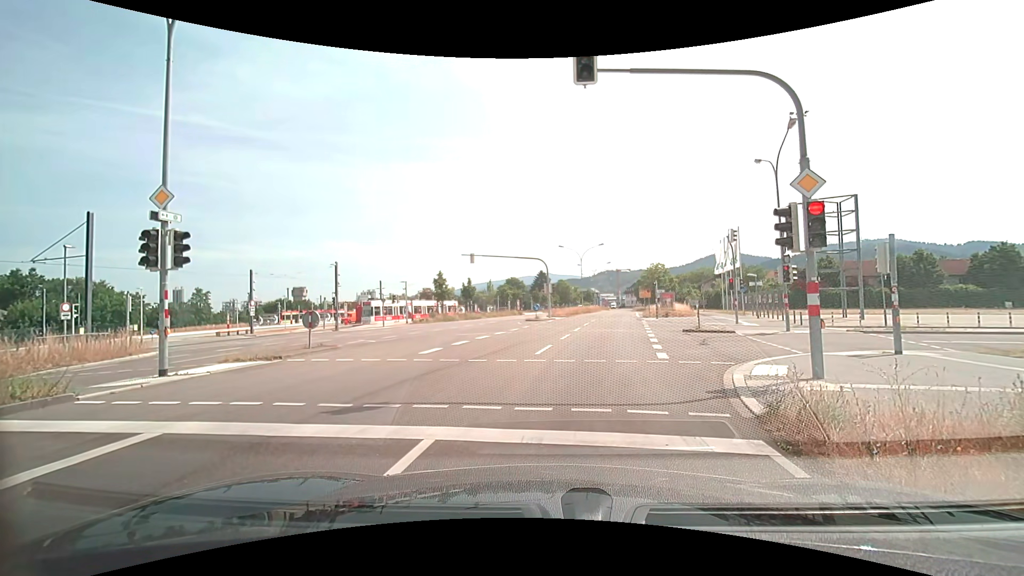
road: secondary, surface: asphalt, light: Day
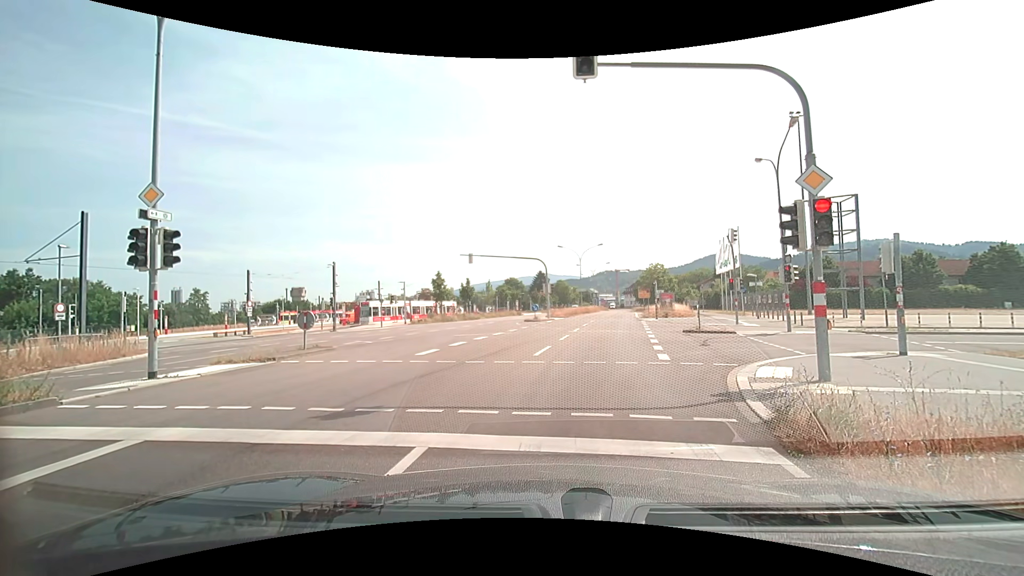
(0.0, +0.3) m; 0°
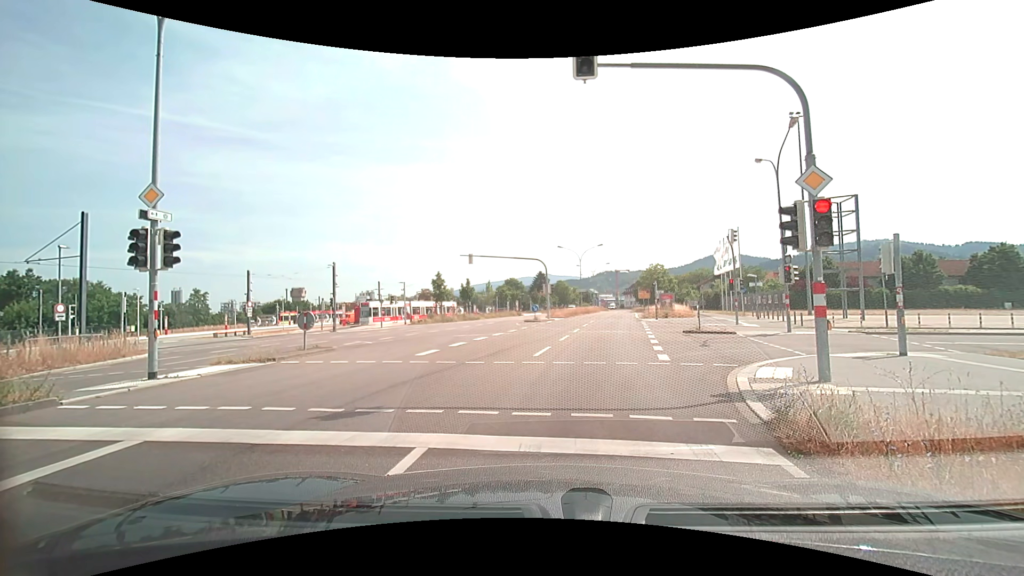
(0.0, 0.0) m; 0°
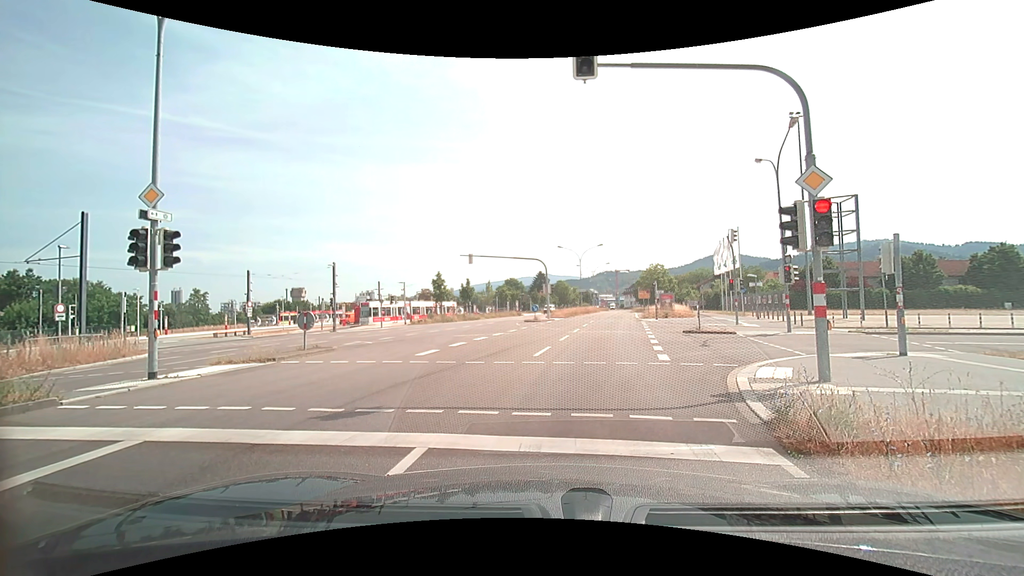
(0.0, 0.0) m; 0°
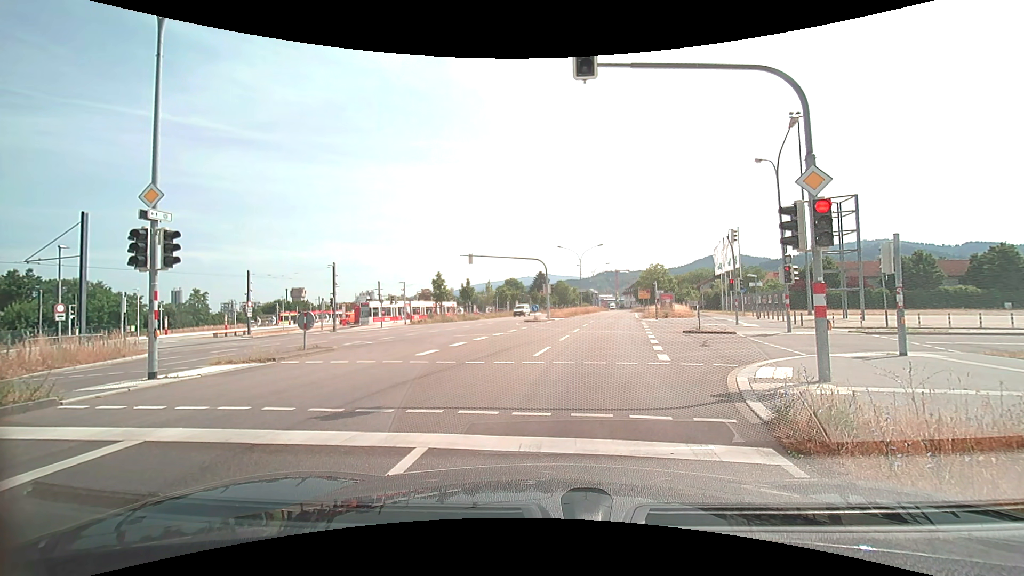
(0.0, 0.0) m; 0°
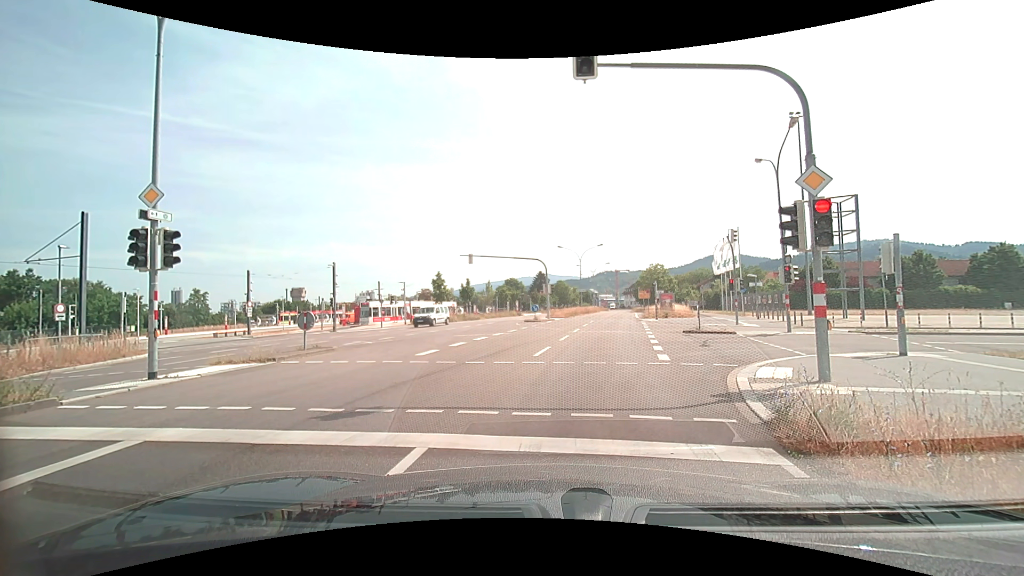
(0.0, 0.0) m; 0°
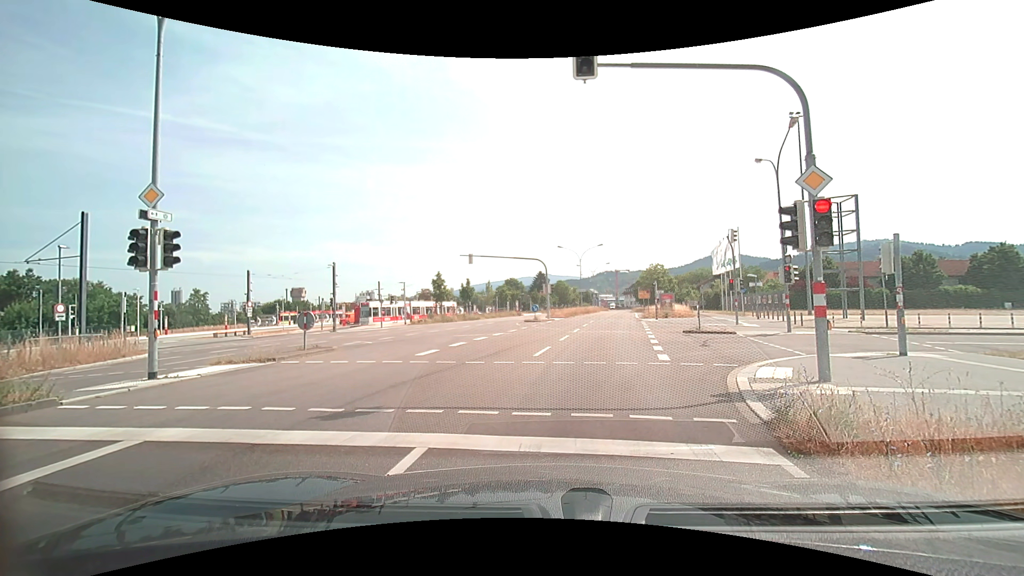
(0.0, 0.0) m; 0°
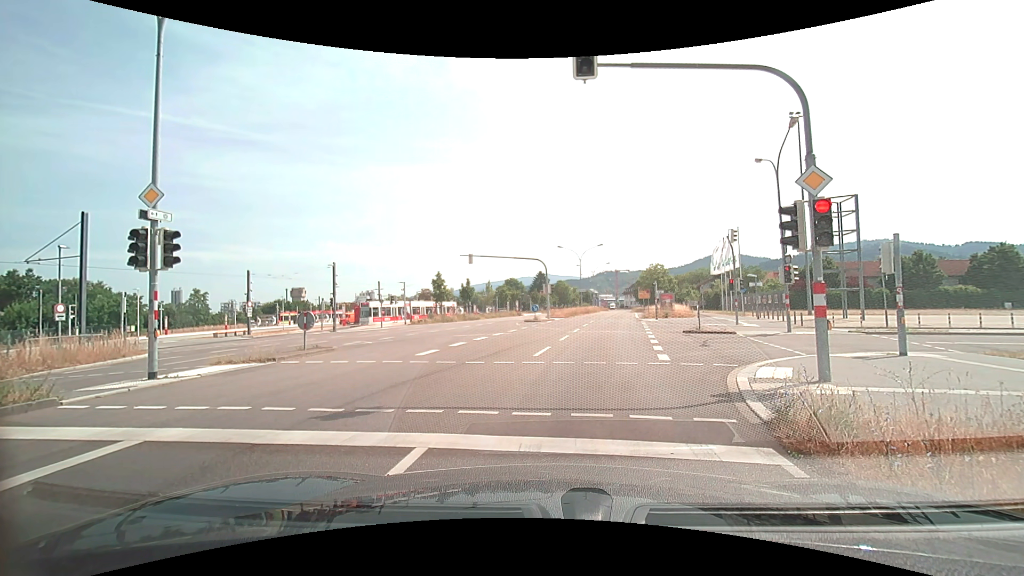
(0.0, 0.0) m; 0°
(0, +10) (+2, +20) (+3, +30) (+5, +40) (+7, +50) (+8, +59) (+10, +69) (+12, +79) (+14, +89) (+15, +99) m
